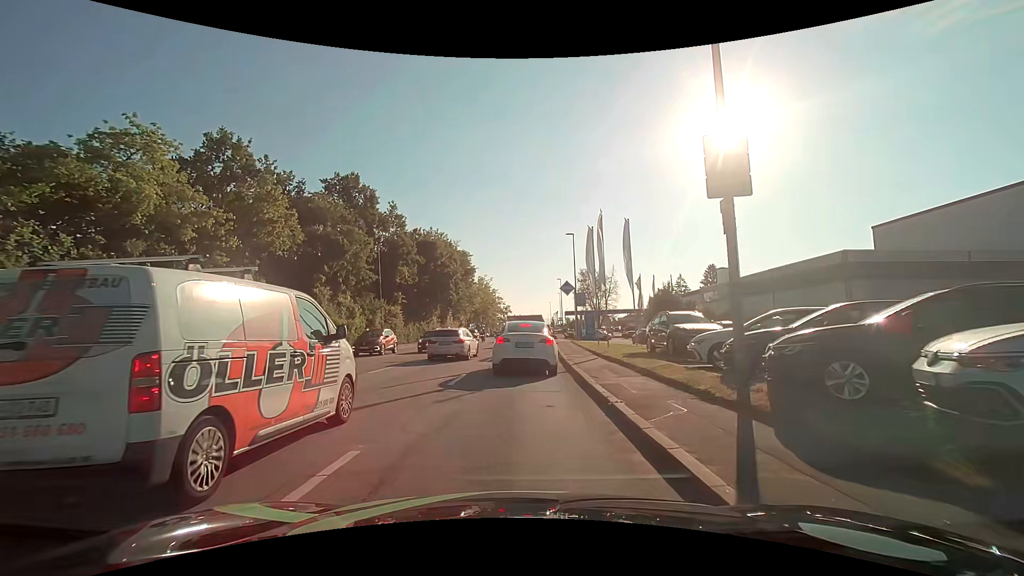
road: tertiary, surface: asphalt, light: Day
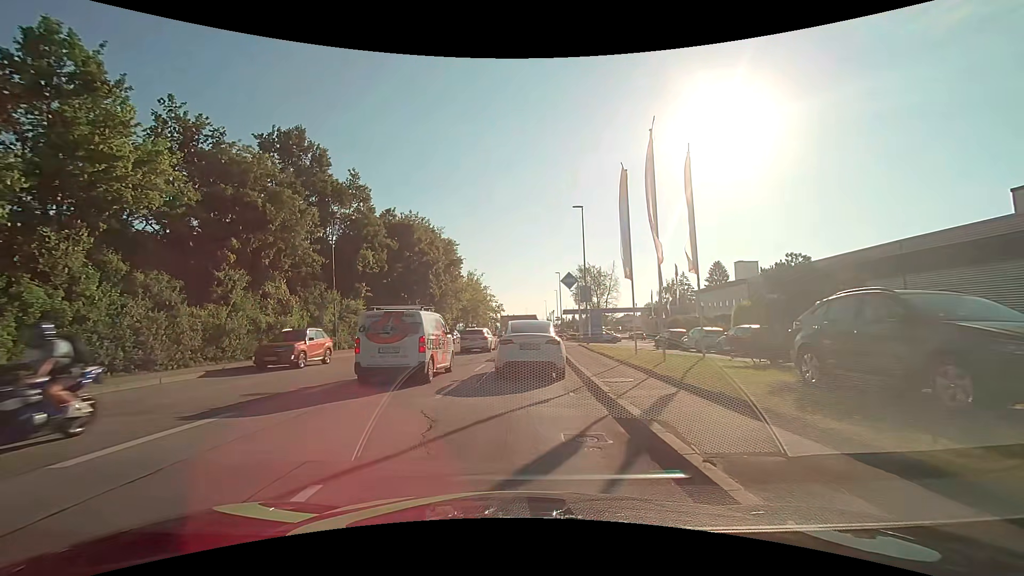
(0.0, +10.6) m; +1°
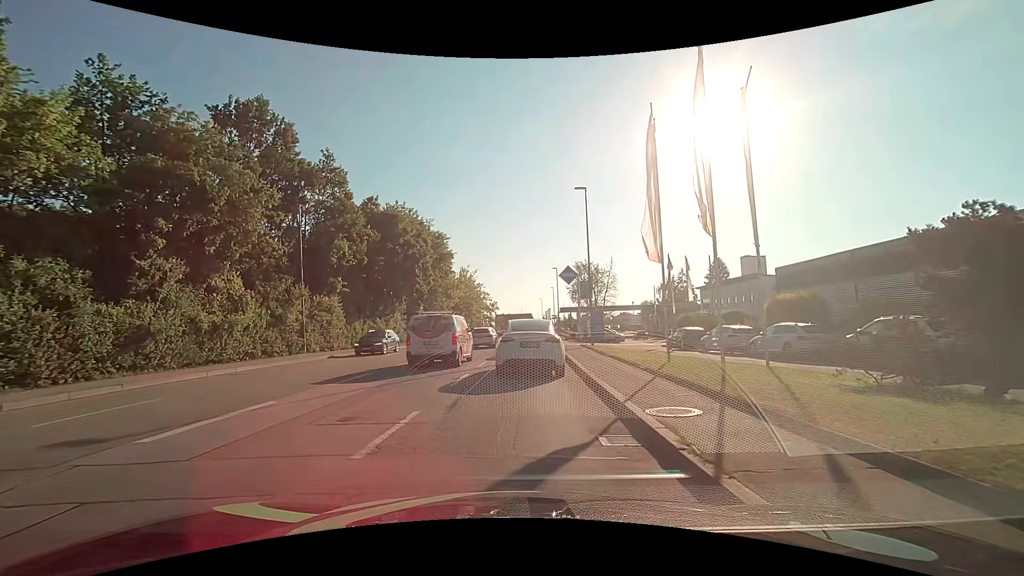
(0.0, +4.6) m; 0°
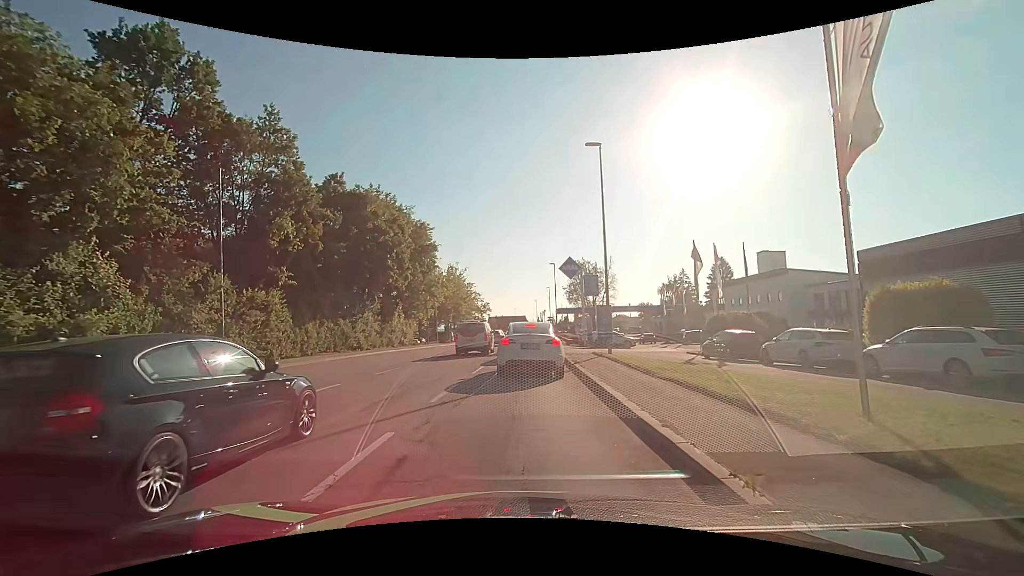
(0.0, +8.1) m; +1°
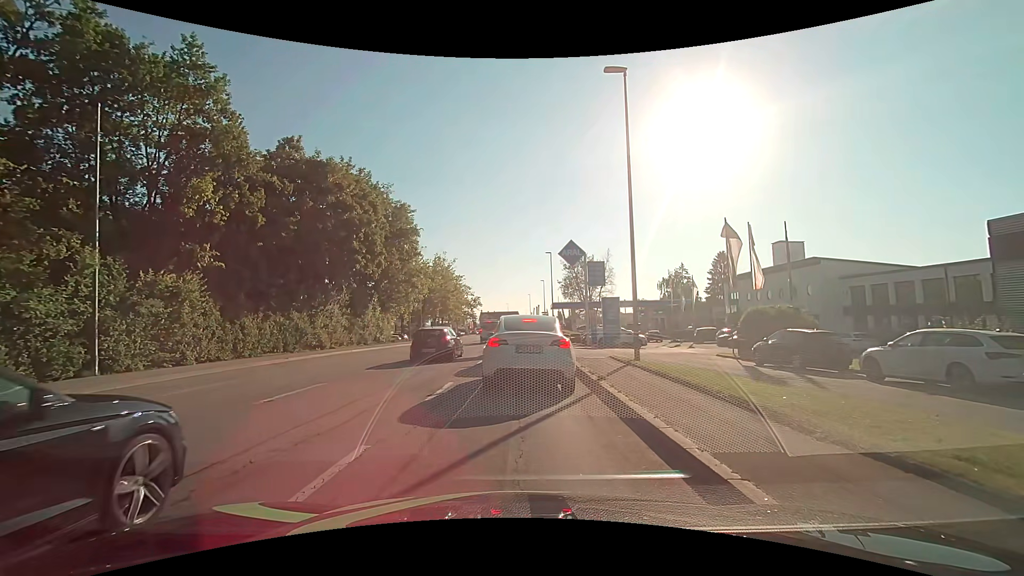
(0.0, +6.5) m; -1°
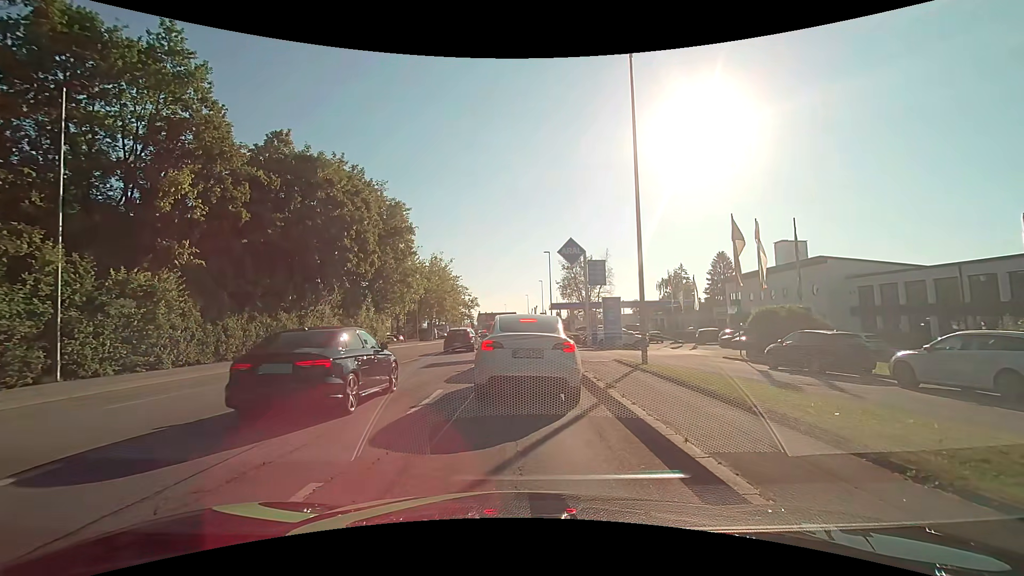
(0.0, +1.3) m; 0°
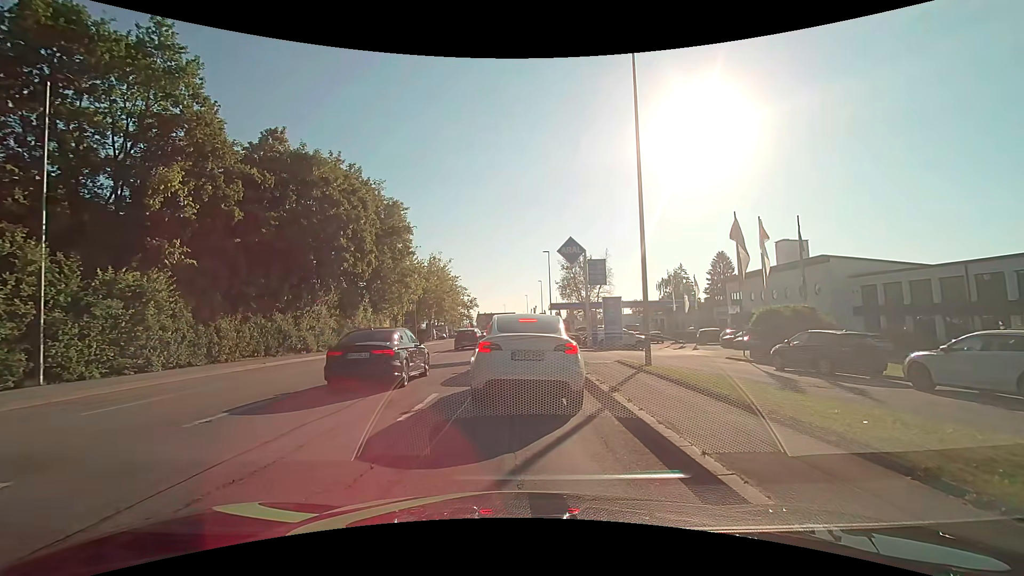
(0.0, +0.5) m; 0°
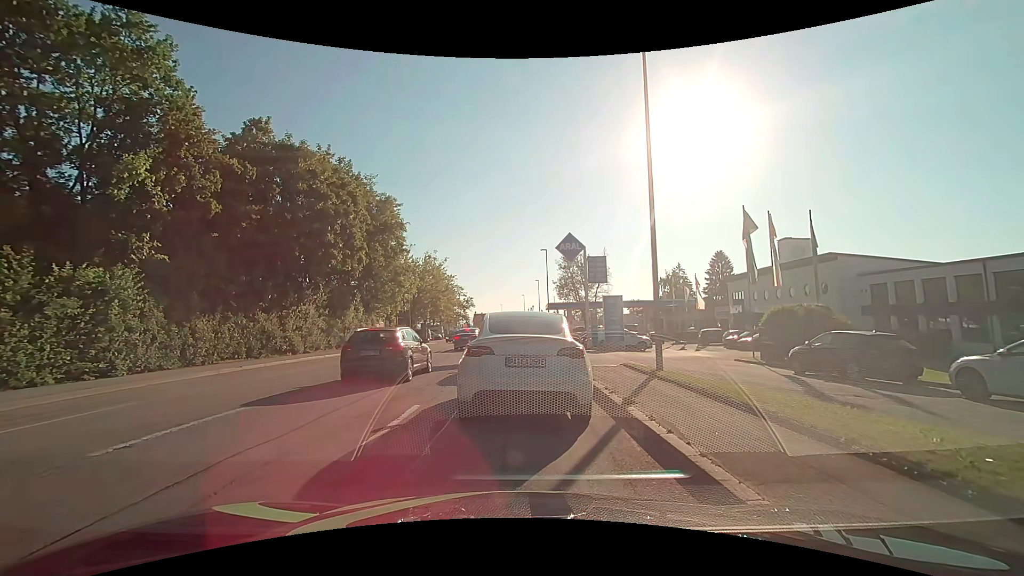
(0.0, +1.5) m; 0°
